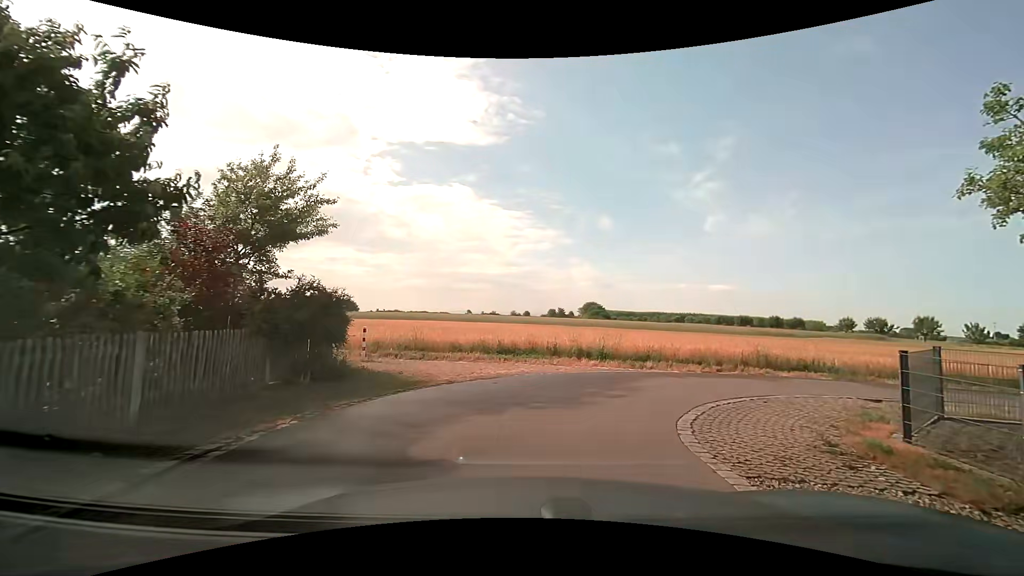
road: residential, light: Day
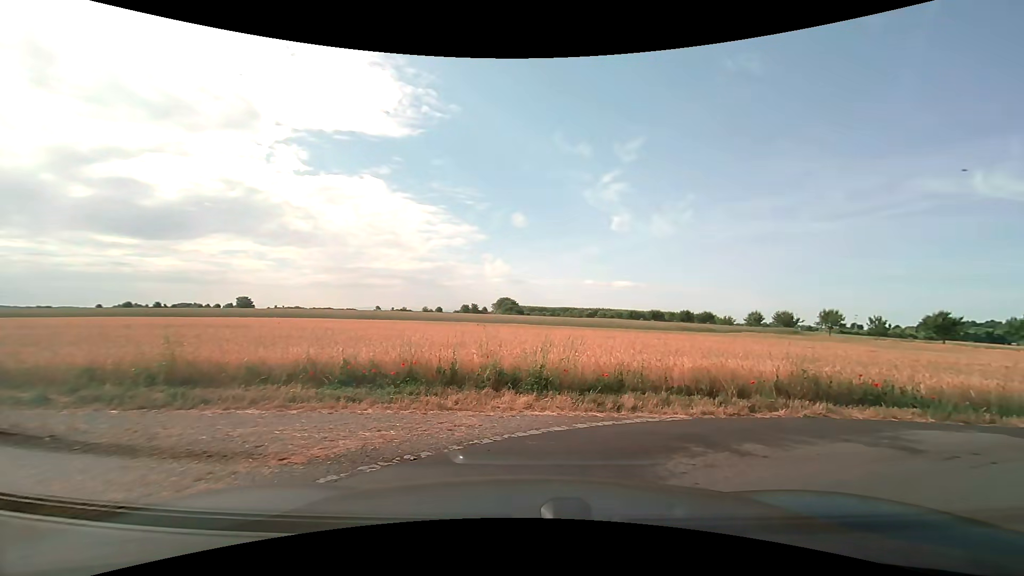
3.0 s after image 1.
(+0.1, +7.4) m; +7°
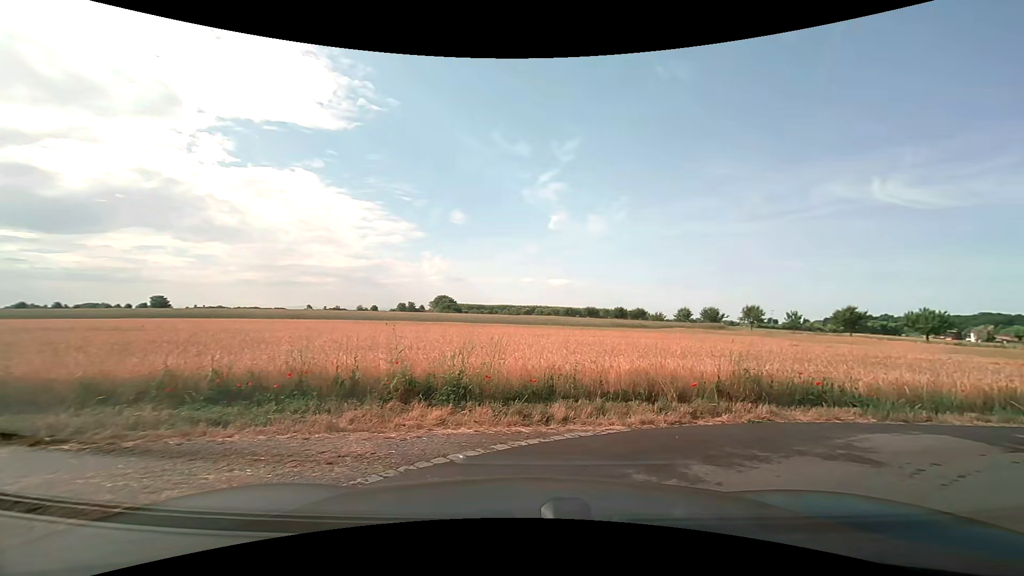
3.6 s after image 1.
(0.0, +1.2) m; +6°
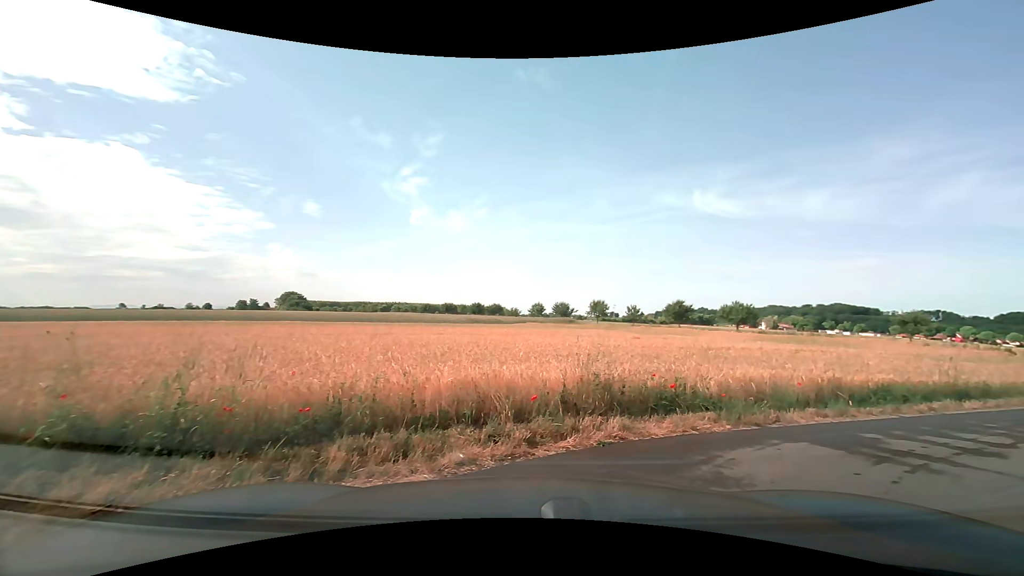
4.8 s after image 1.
(+0.3, +2.2) m; +16°
